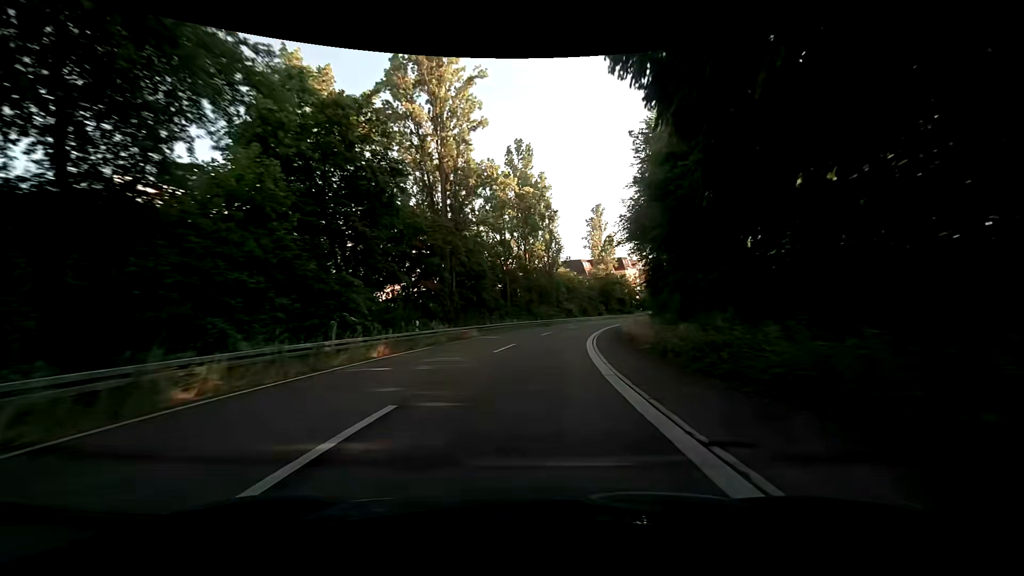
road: trunk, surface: asphalt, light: Day
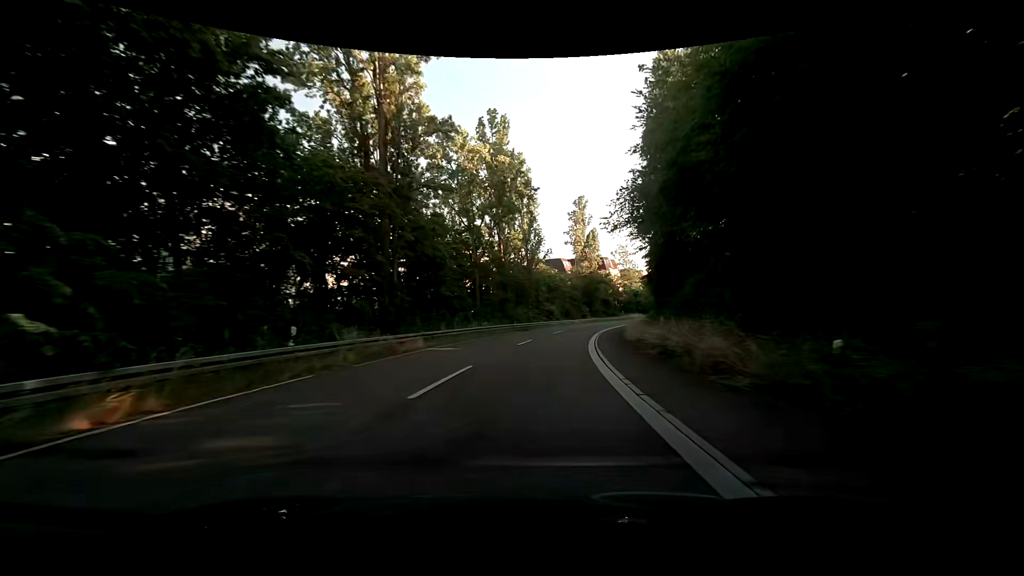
(+0.2, +11.1) m; +2°
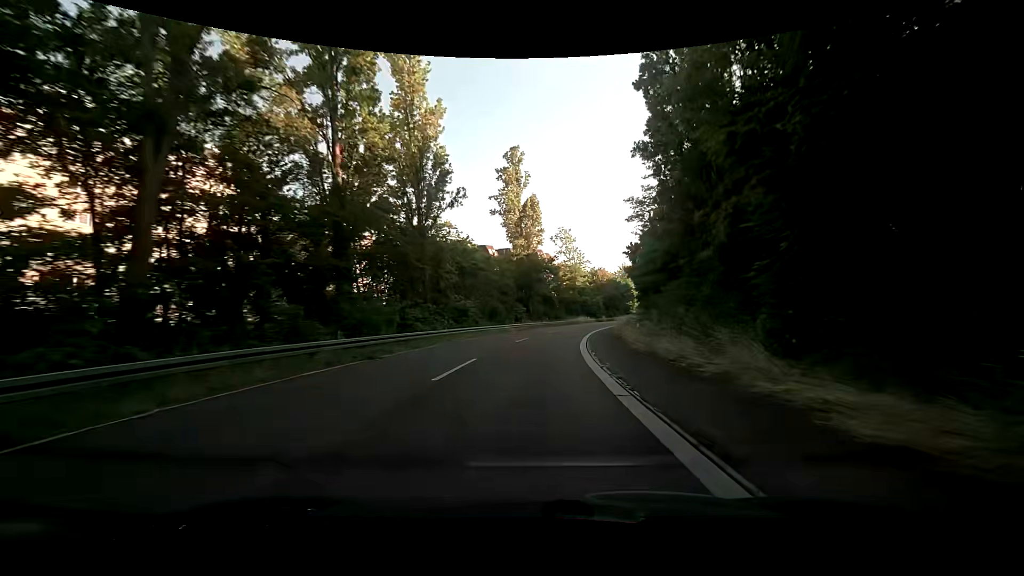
(+2.4, +33.2) m; +8°
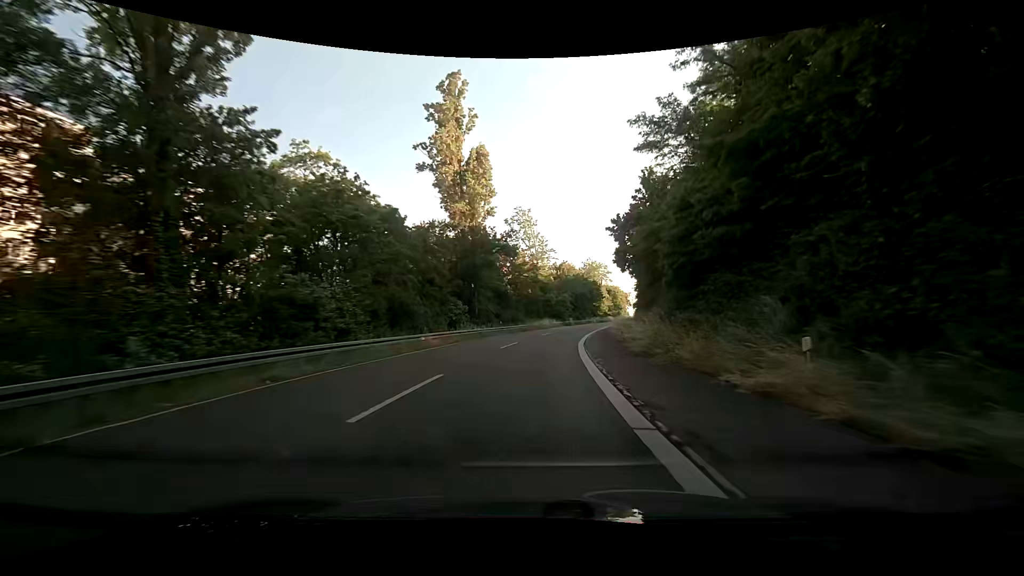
(+1.3, +22.2) m; +6°
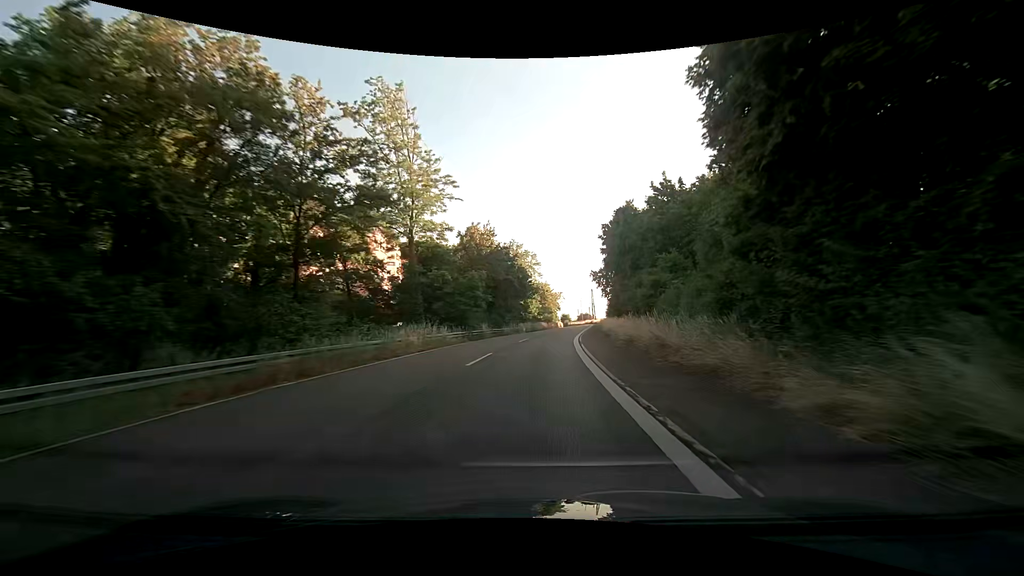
(+3.4, +44.6) m; +9°
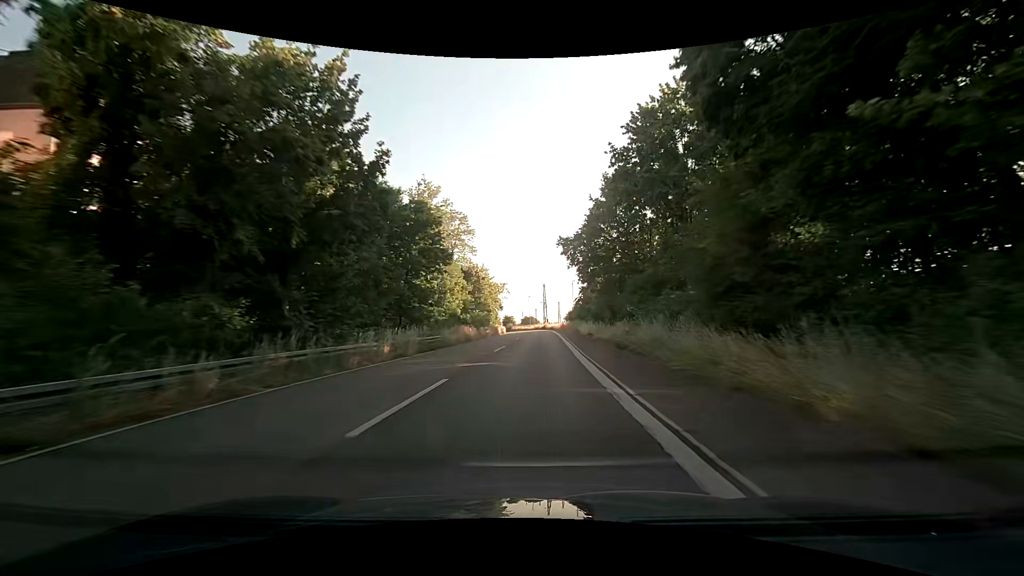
(+2.8, +45.2) m; +7°
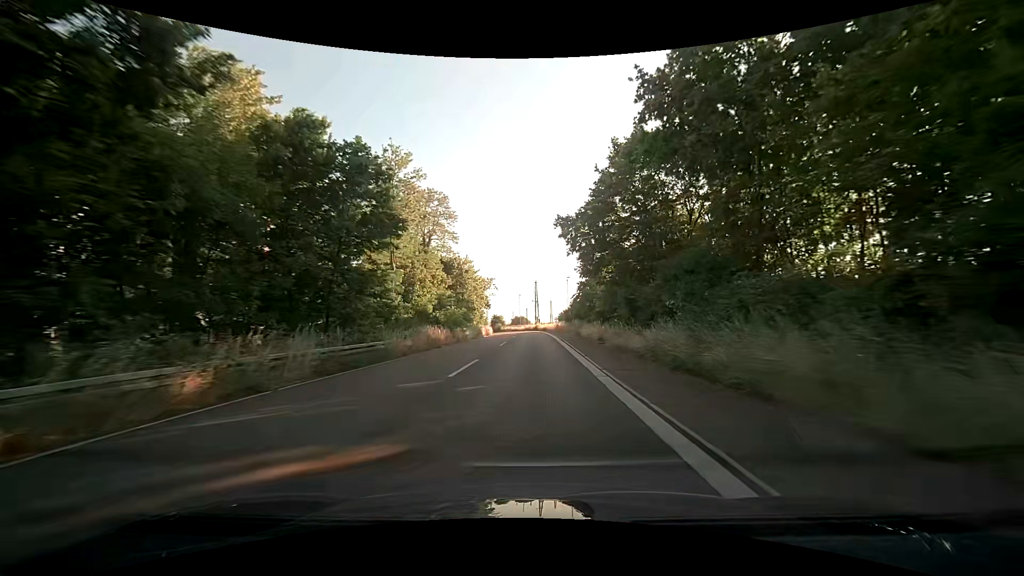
(+0.1, +11.5) m; +1°
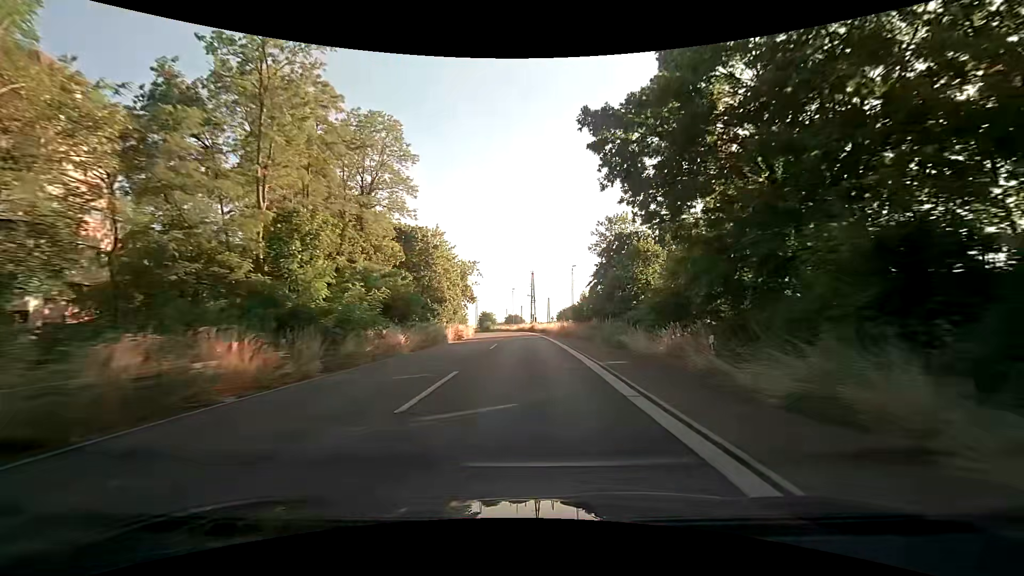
(+0.3, +23.1) m; +1°
(0, +10) (0, +20) (0, +30) (-1, +40) (-1, +50) (-2, +60) (-2, +70) (-3, +80) (-5, +90) (-7, +100) m
